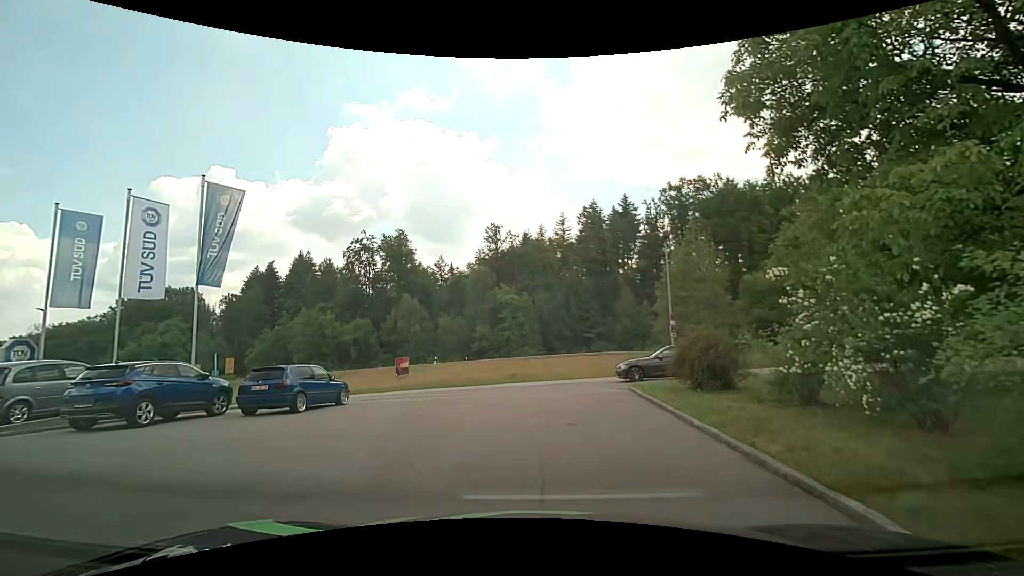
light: Day
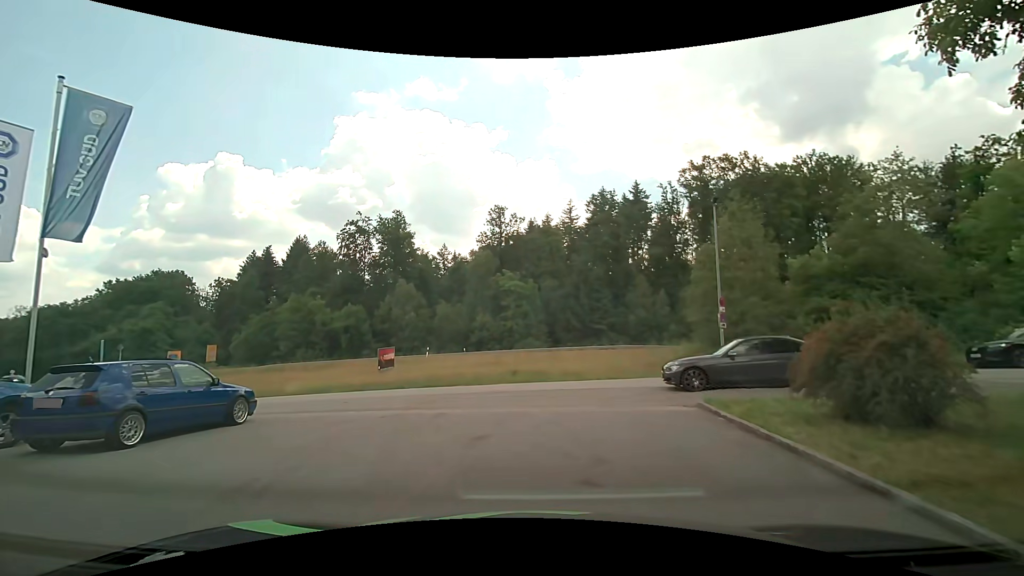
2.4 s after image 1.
(-0.3, +6.4) m; -1°
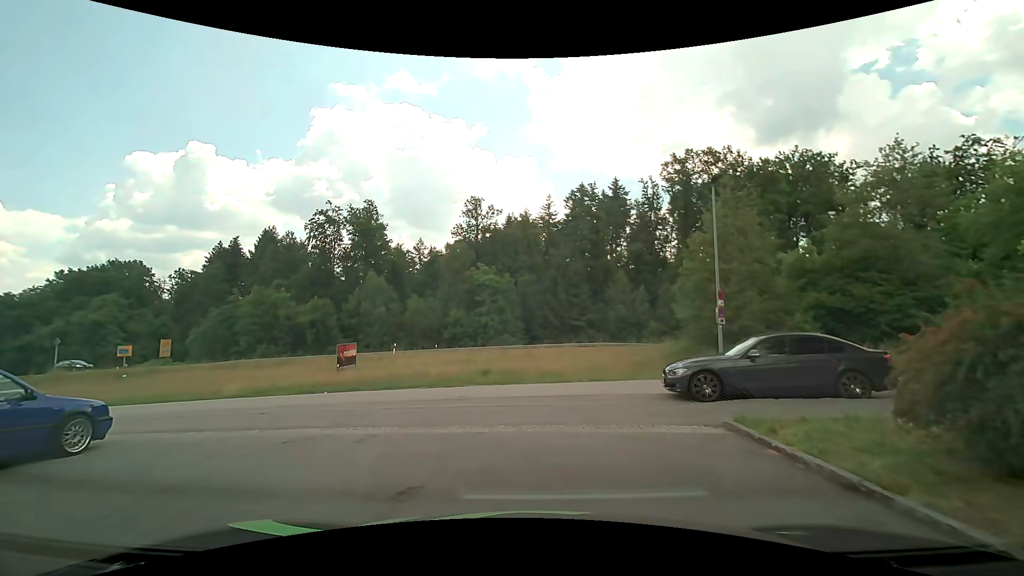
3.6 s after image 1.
(0.0, +2.9) m; 0°
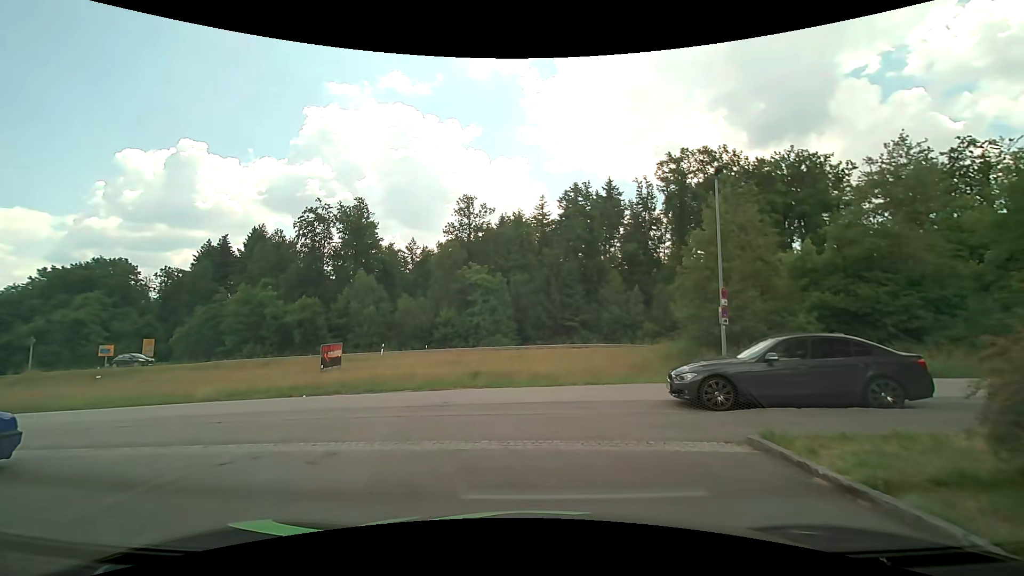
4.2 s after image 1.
(0.0, +1.2) m; +1°
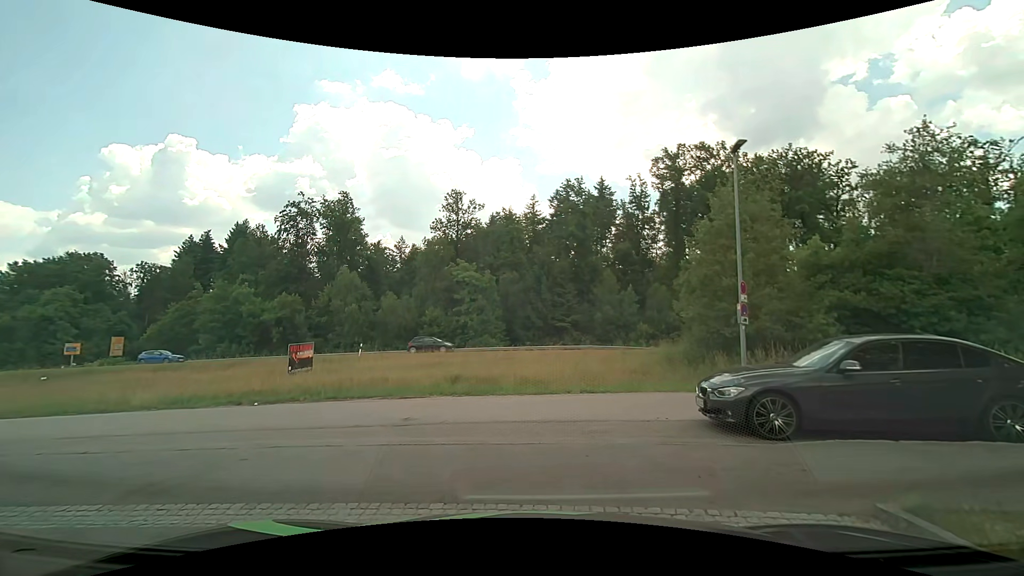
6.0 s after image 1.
(0.0, +2.6) m; 0°
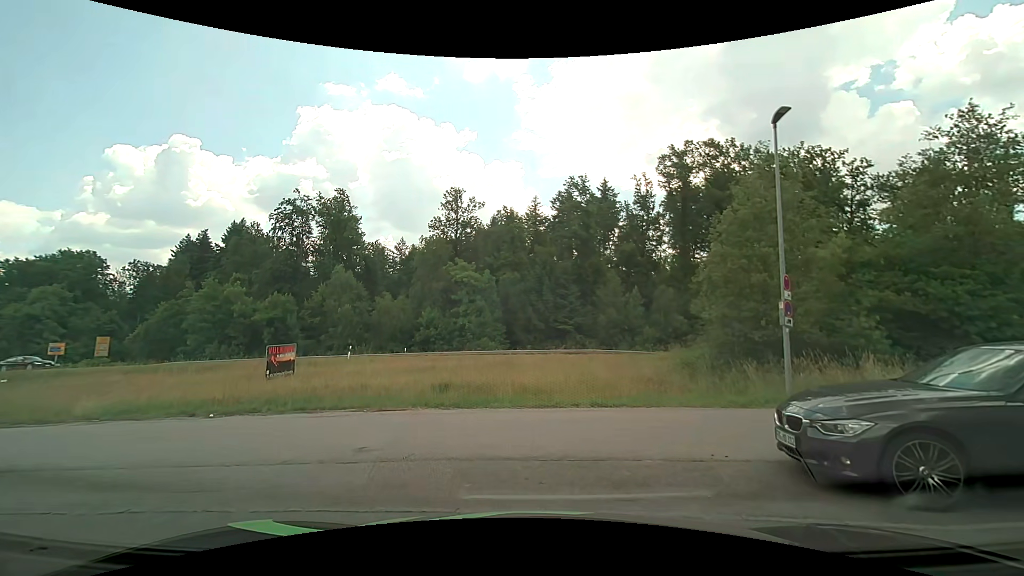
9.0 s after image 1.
(0.0, +2.6) m; 0°
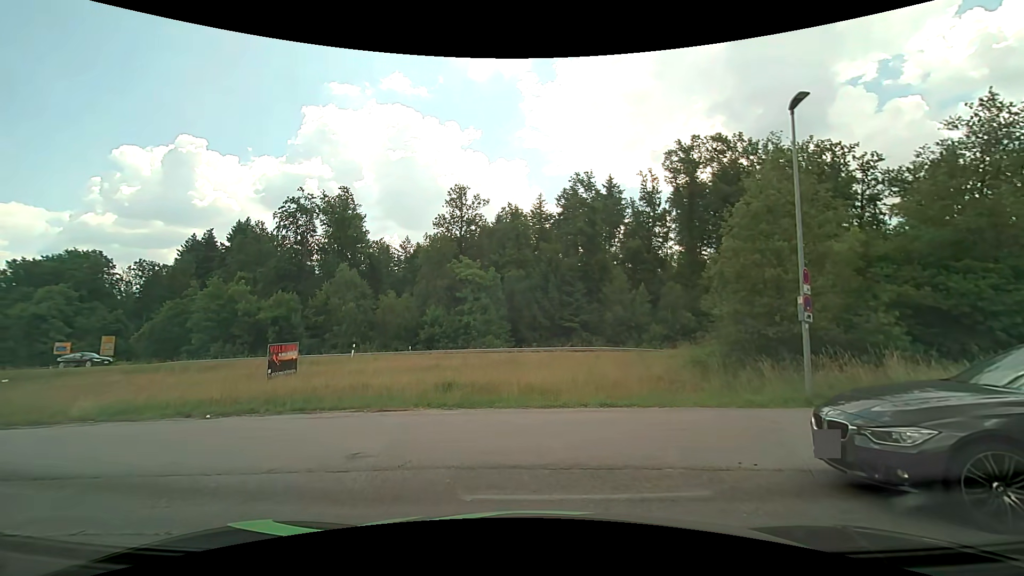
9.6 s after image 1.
(0.0, +0.6) m; 0°
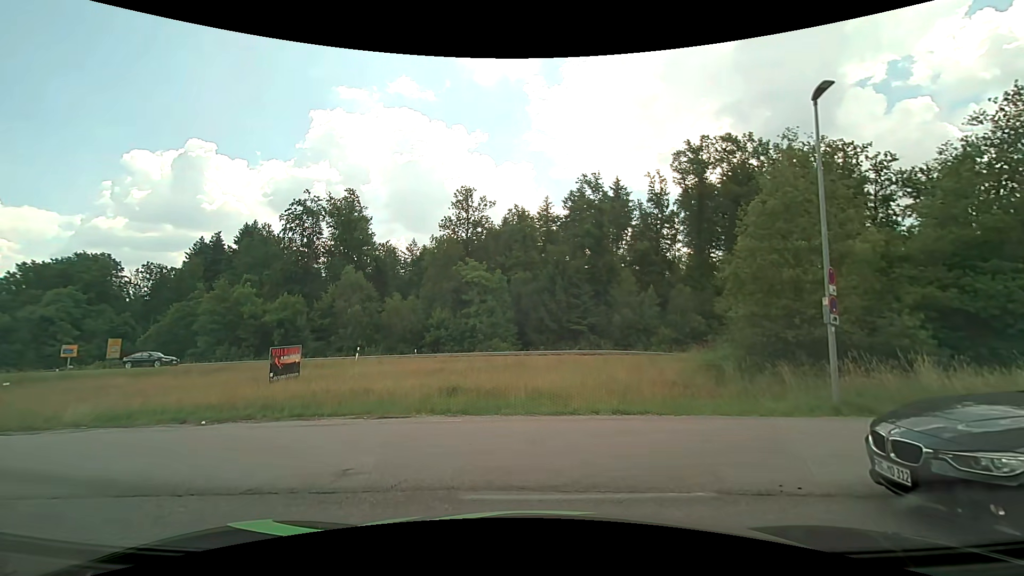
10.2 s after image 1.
(0.0, +0.7) m; 0°
